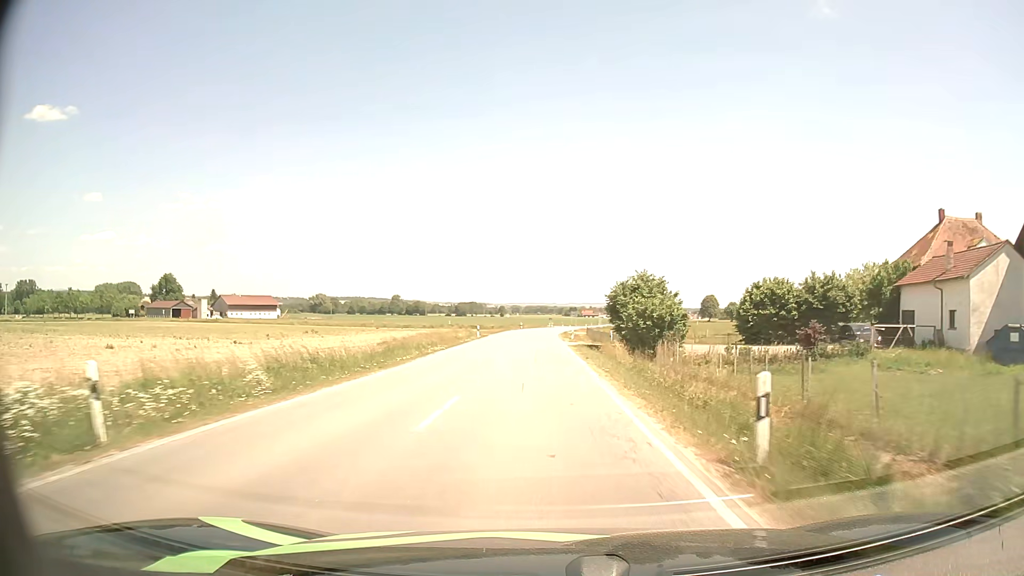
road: secondary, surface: asphalt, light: Day
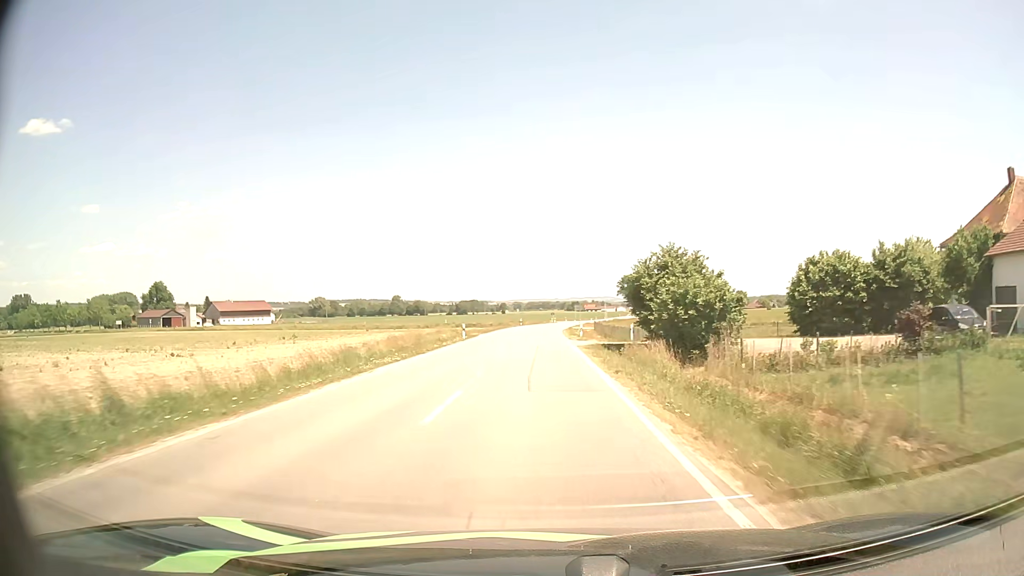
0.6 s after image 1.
(0.0, +10.8) m; 0°
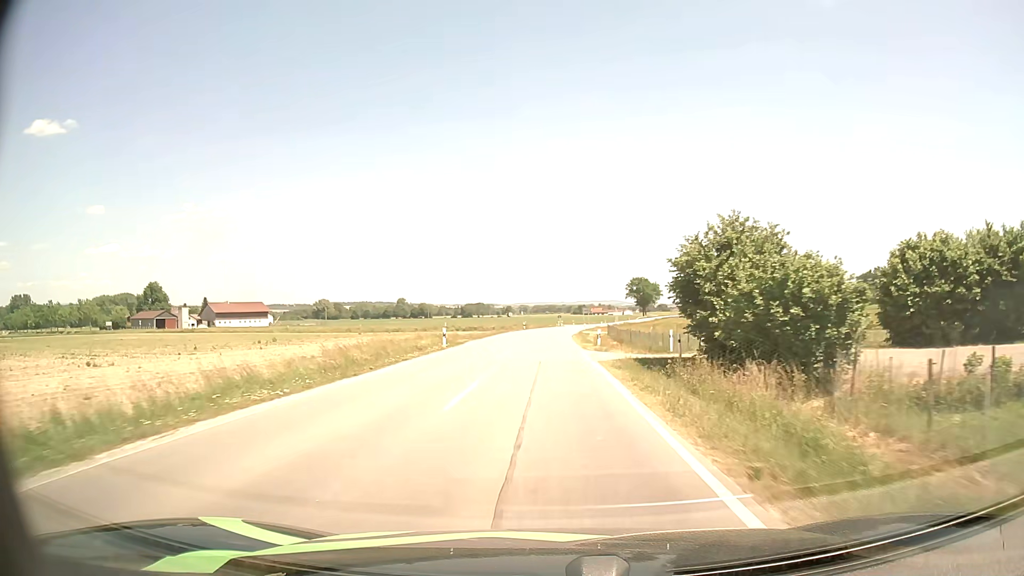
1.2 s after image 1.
(-0.1, +10.7) m; -1°
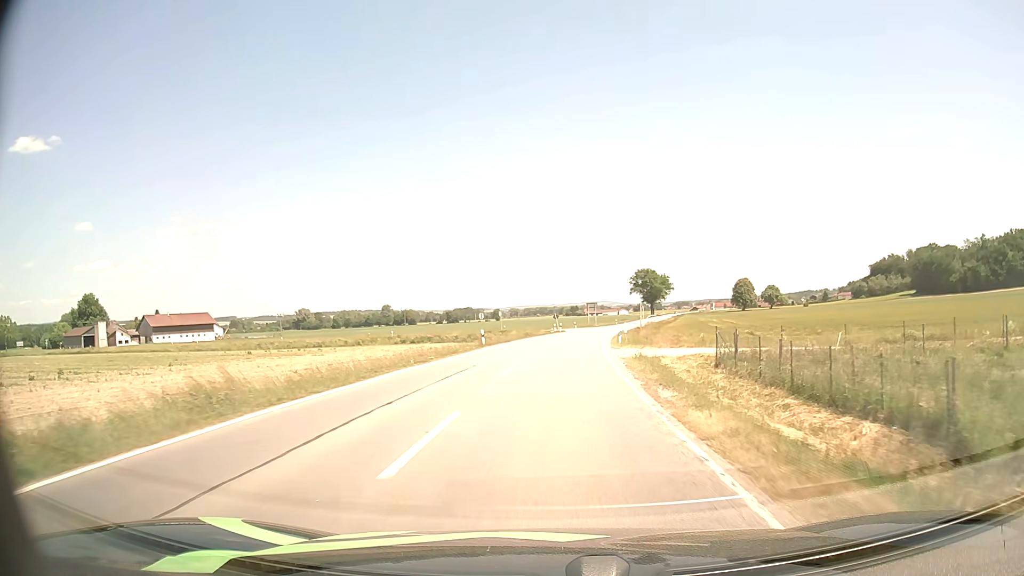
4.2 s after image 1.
(+0.1, +49.1) m; +1°
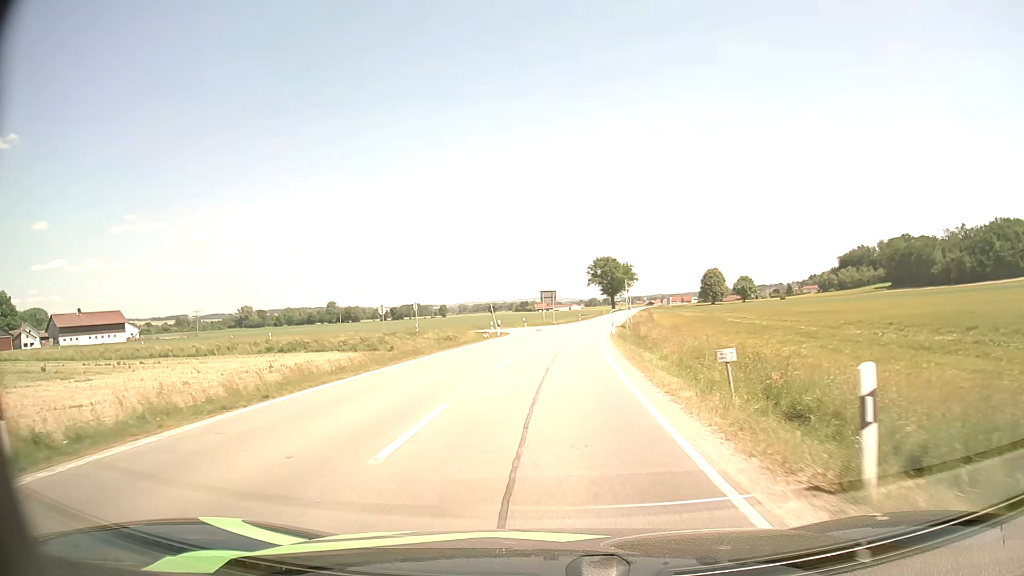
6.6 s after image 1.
(+1.2, +33.6) m; +4°
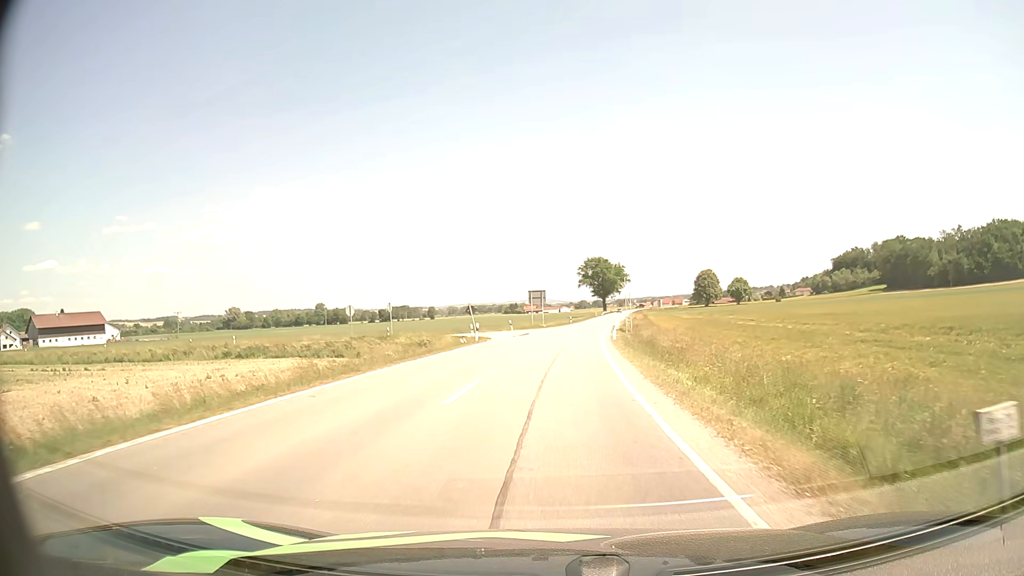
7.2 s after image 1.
(0.0, +7.2) m; +1°
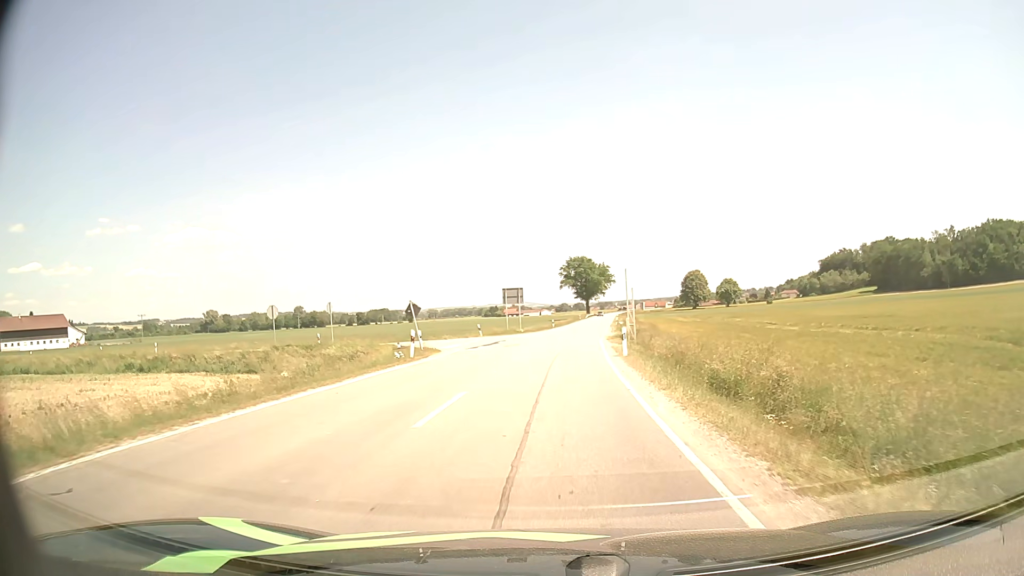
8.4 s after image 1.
(+0.2, +12.9) m; +2°
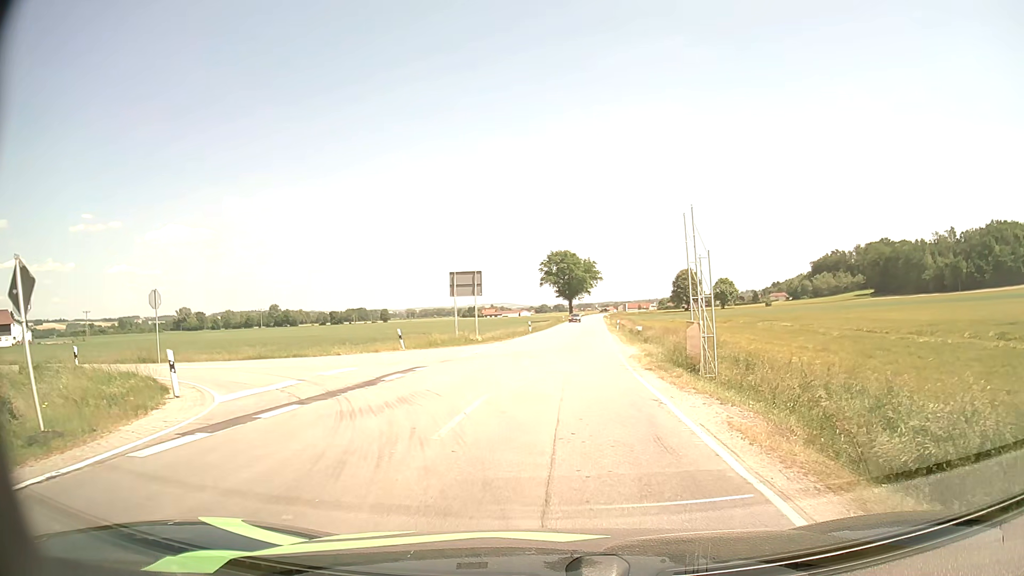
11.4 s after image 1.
(+0.3, +22.7) m; +2°
(0, +10) (0, +20) (-8, +26) (-18, +27) (-28, +27) (-38, +29) (-48, +30) (-58, +31) (-68, +33) (-78, +35) m
